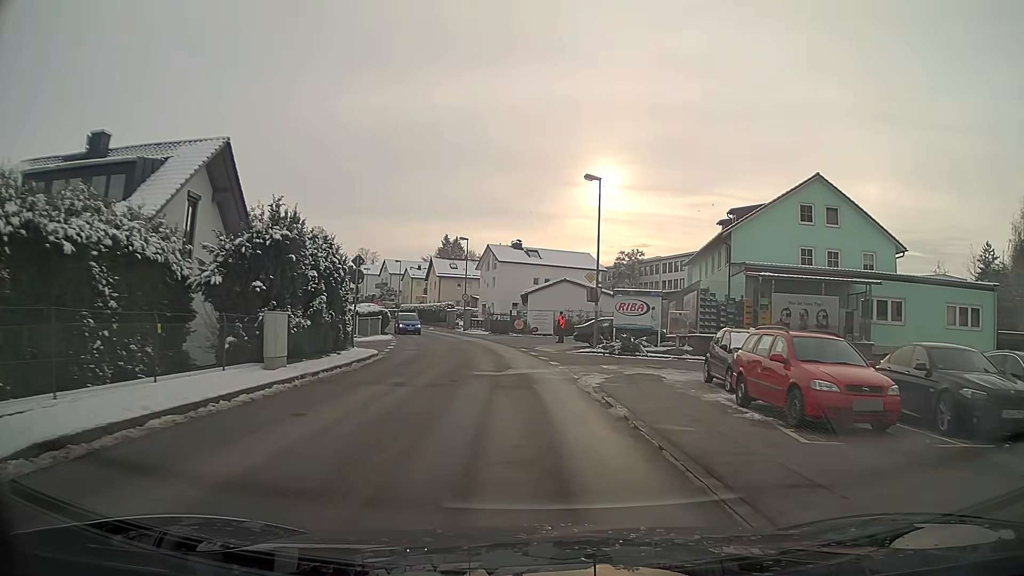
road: unclassified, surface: asphalt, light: Day
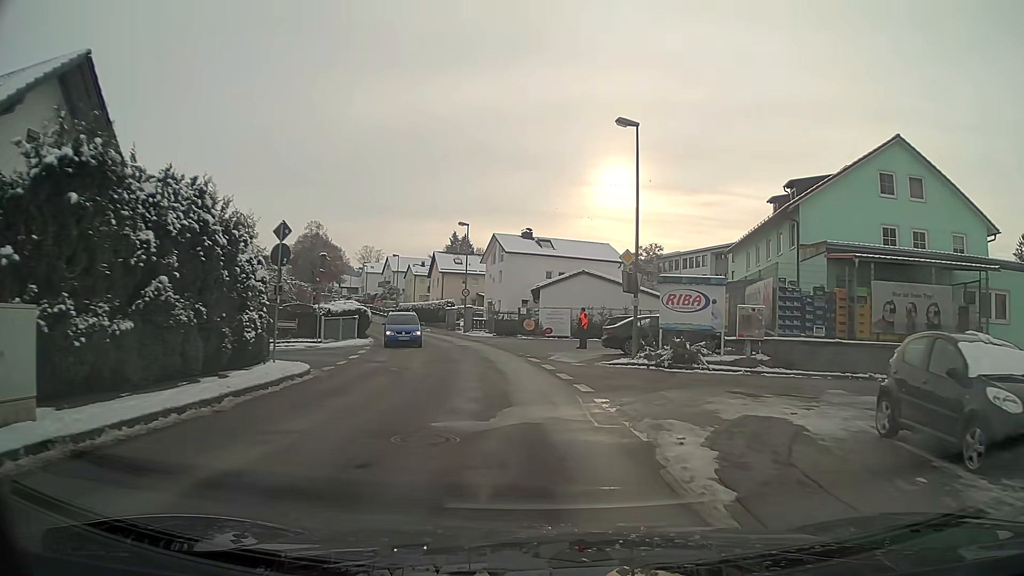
(-0.1, +9.0) m; -1°
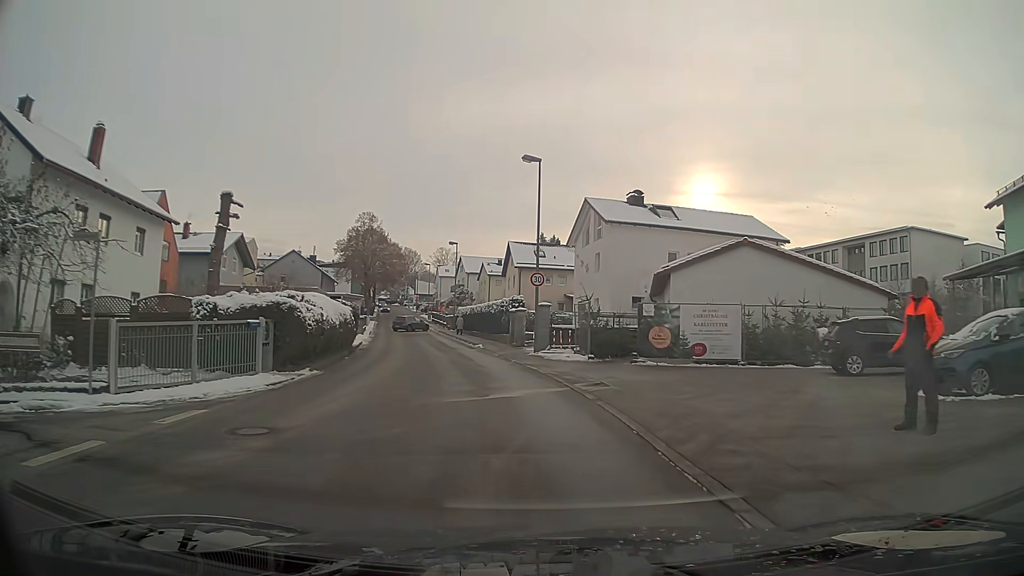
(-1.3, +22.2) m; -9°
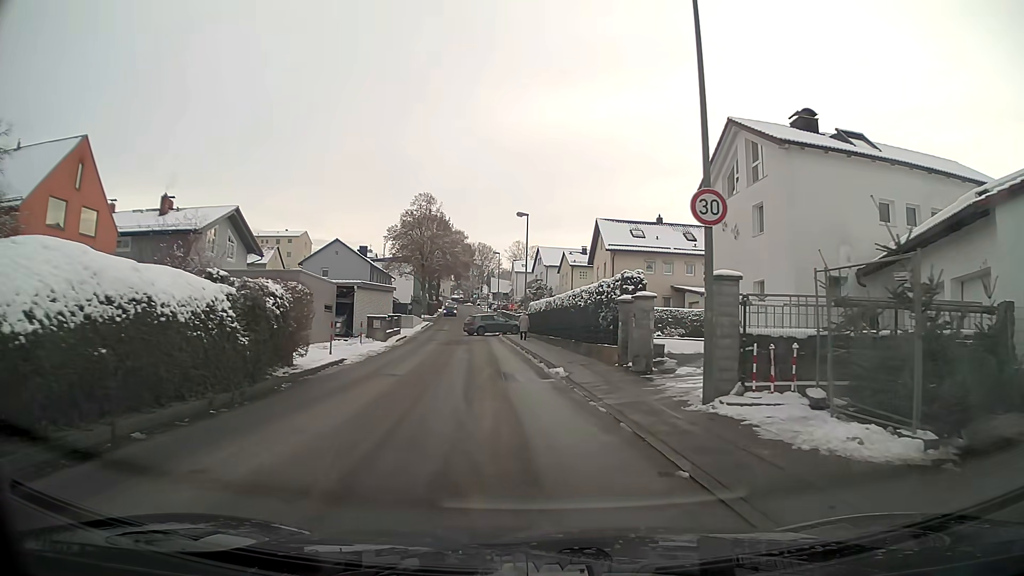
(-1.0, +17.3) m; -6°
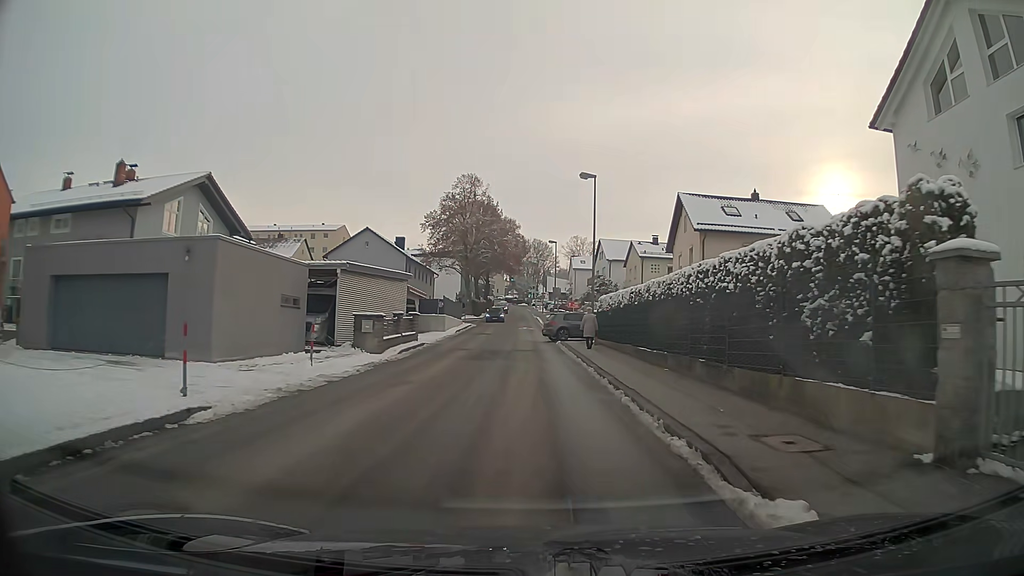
(-0.5, +12.6) m; -5°
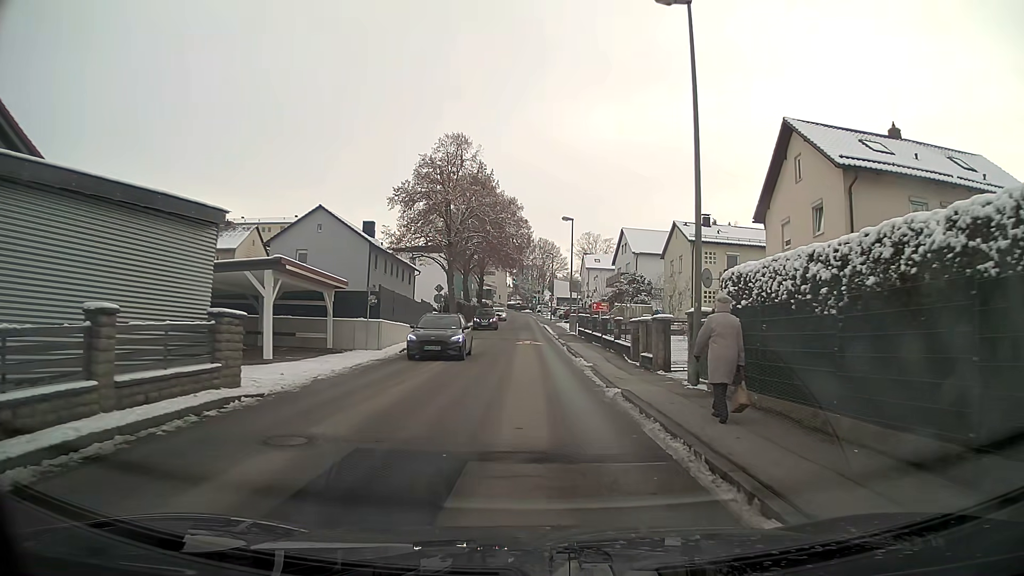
(0.0, +19.9) m; 0°
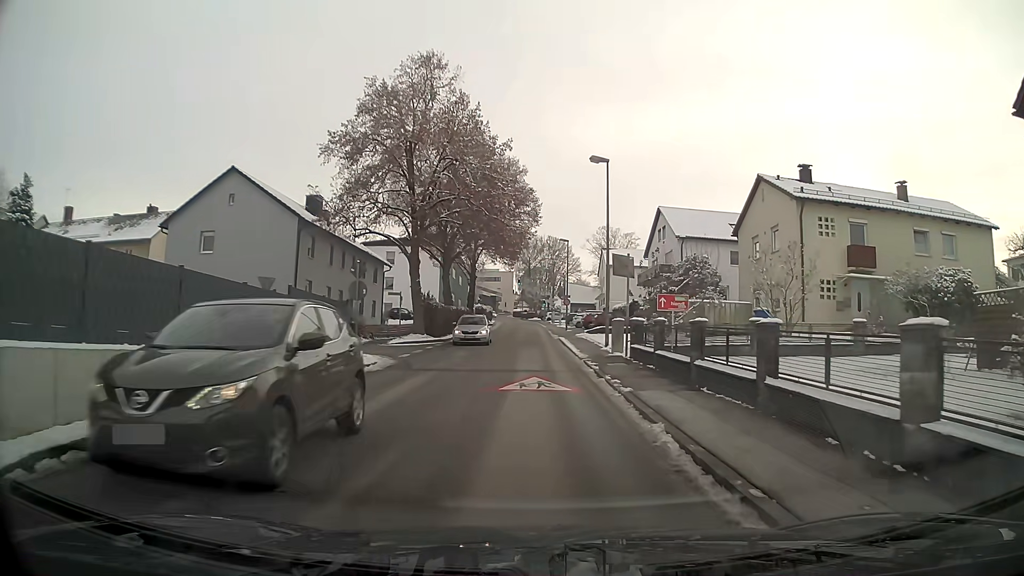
(-0.1, +19.7) m; -1°
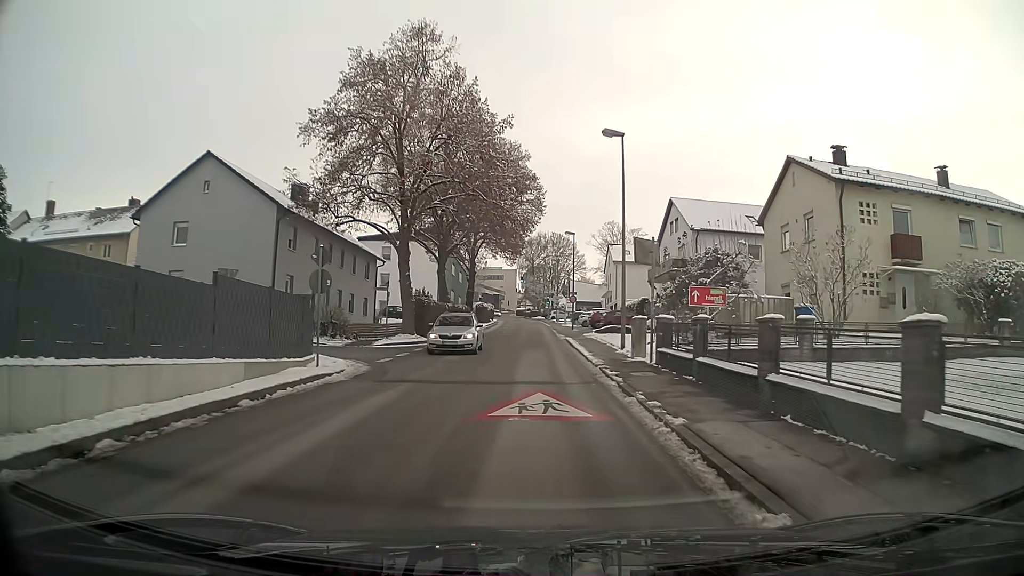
(0.0, +3.9) m; 0°
(0, +10) (0, +20) (0, +30) (0, +40) (0, +50) (0, +60) (0, +70) (0, +80) (-1, +90) (-1, +100) m
